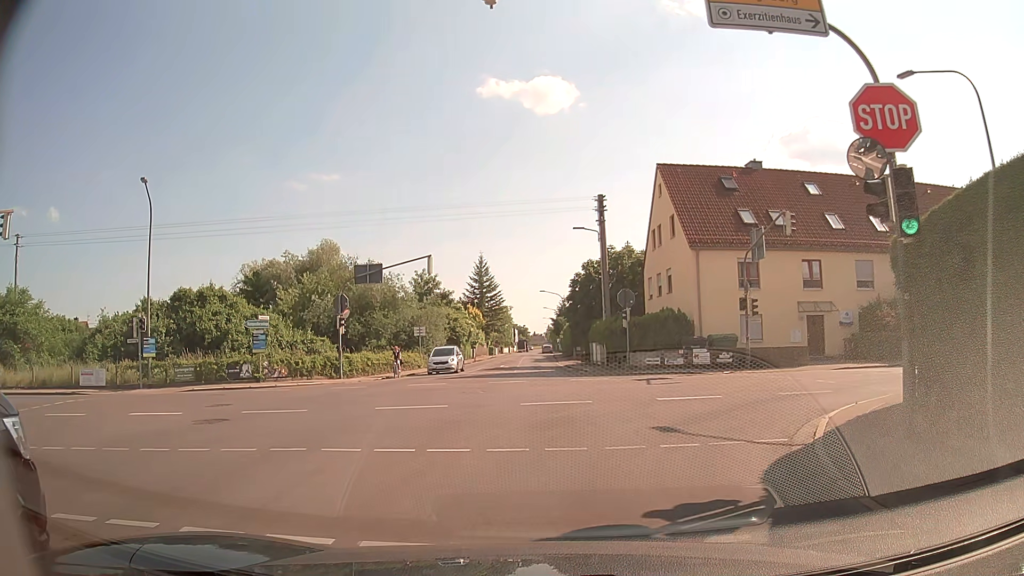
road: tertiary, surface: asphalt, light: Day
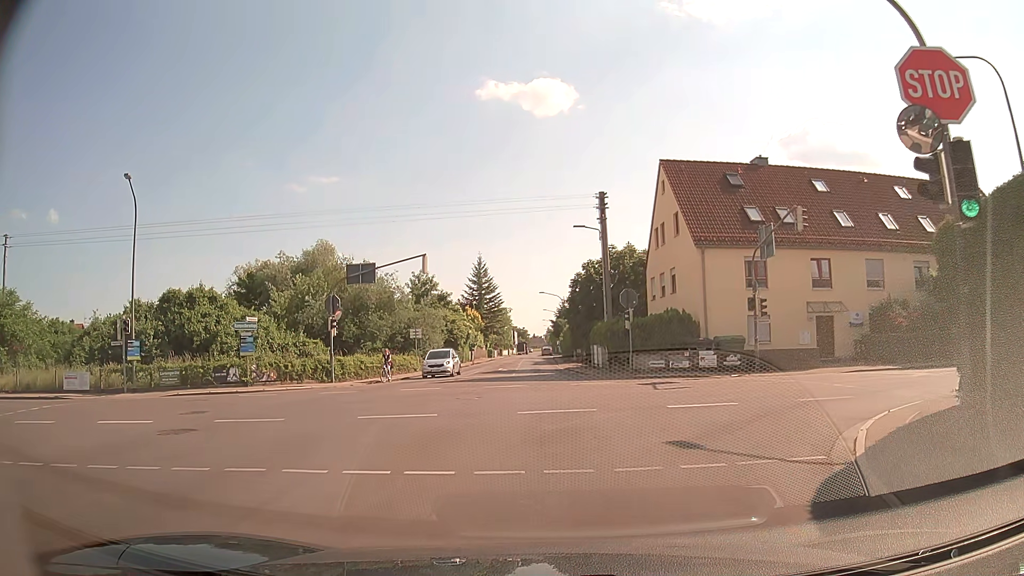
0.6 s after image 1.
(0.0, +1.4) m; +2°
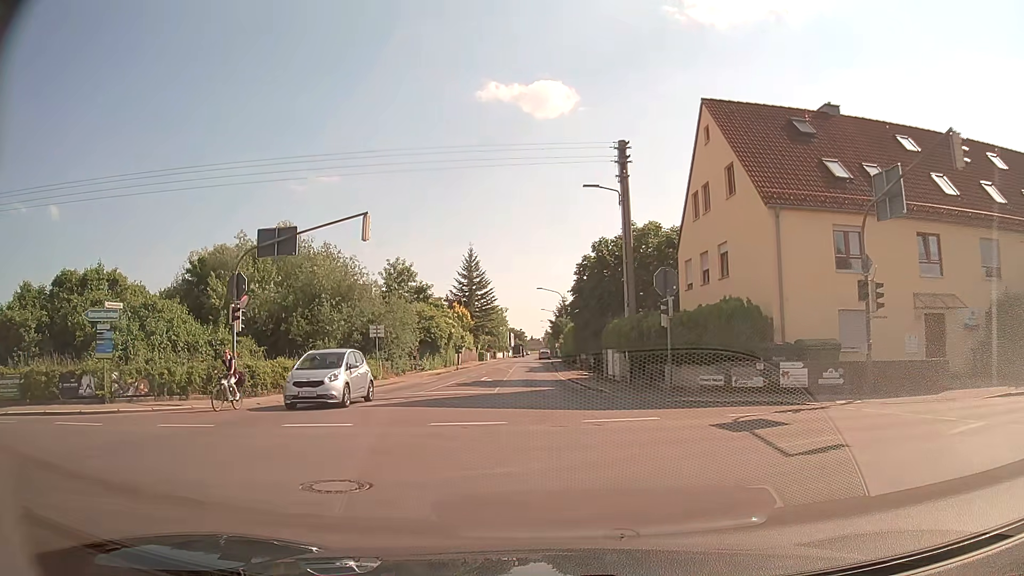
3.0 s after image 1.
(-0.3, +11.1) m; -2°
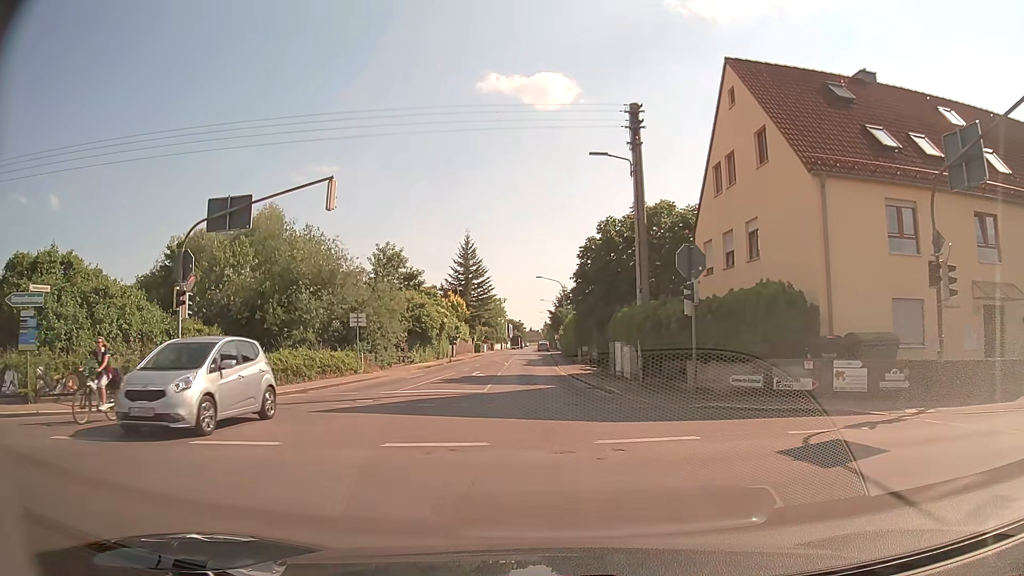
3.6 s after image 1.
(+0.1, +3.8) m; 0°
